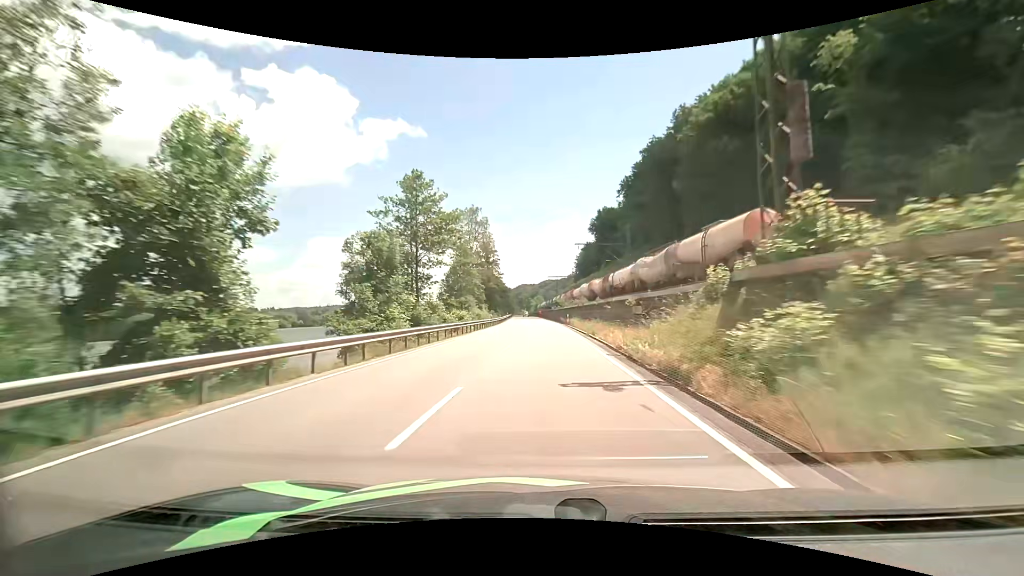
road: primary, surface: asphalt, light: Day
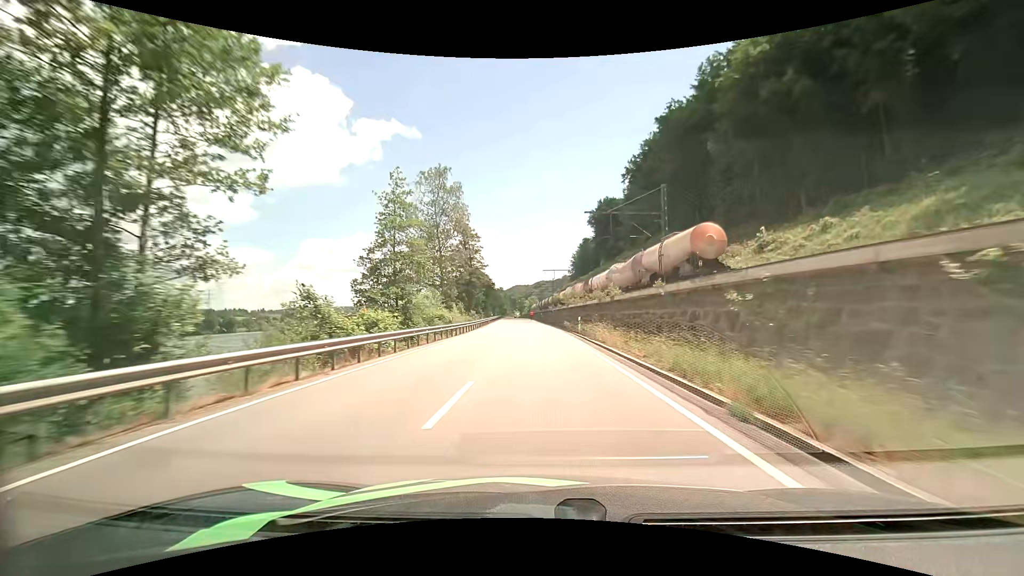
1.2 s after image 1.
(+0.2, +22.9) m; +1°
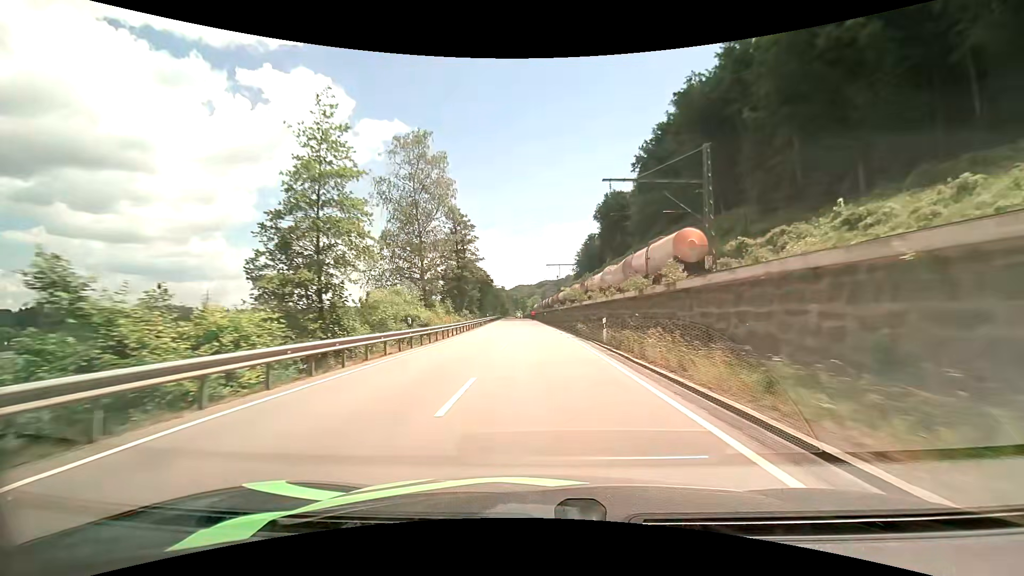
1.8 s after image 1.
(0.0, +11.4) m; 0°
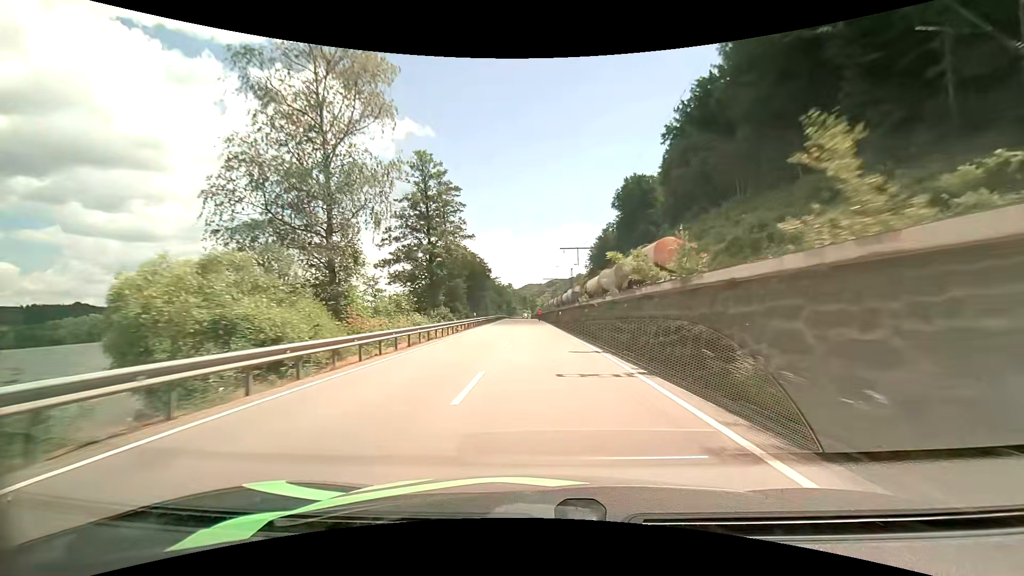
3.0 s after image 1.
(-0.3, +23.1) m; -1°
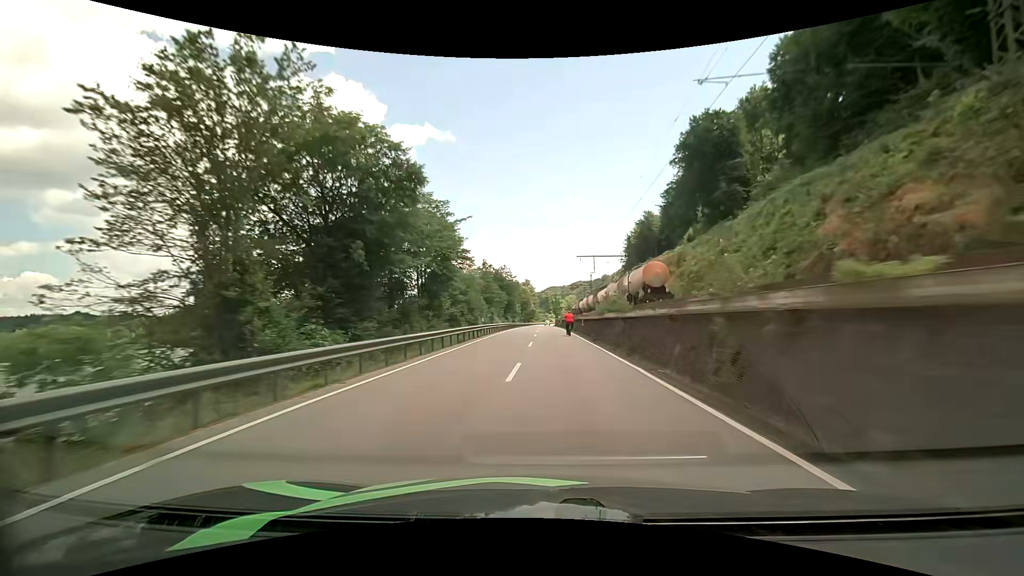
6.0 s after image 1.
(-1.2, +56.9) m; -2°
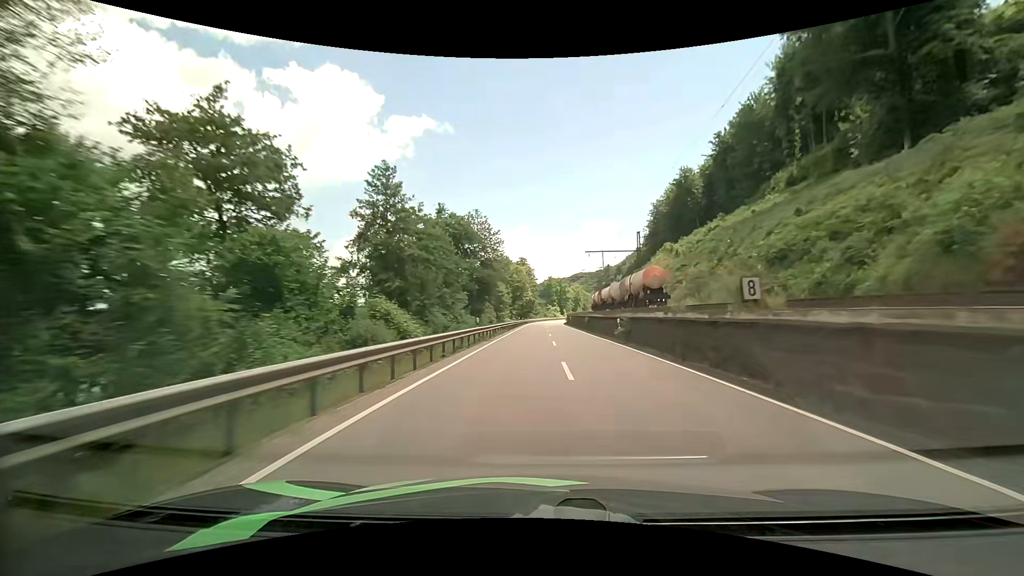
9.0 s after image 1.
(-0.9, +59.6) m; 0°
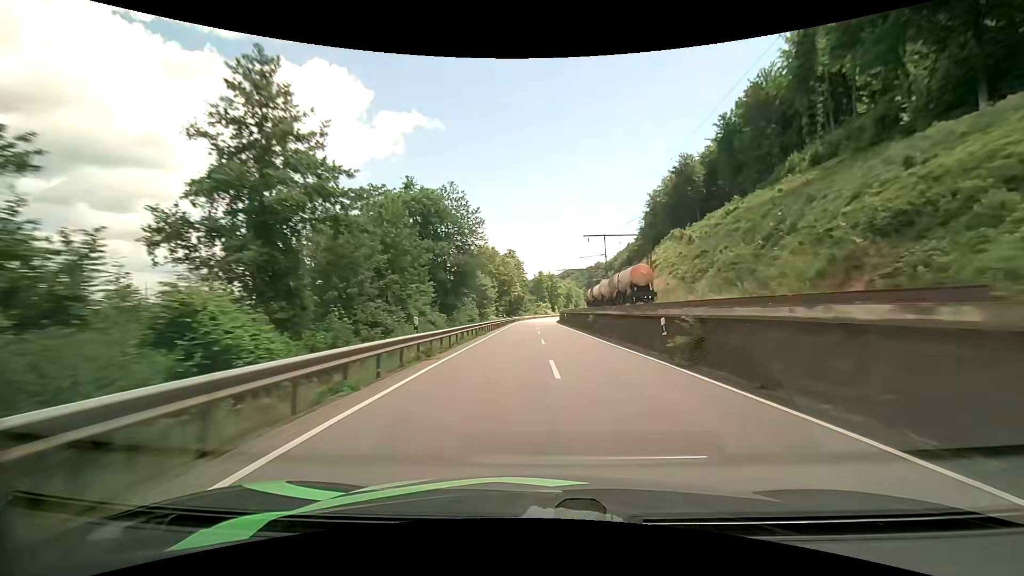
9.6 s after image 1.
(+0.1, +12.1) m; +1°
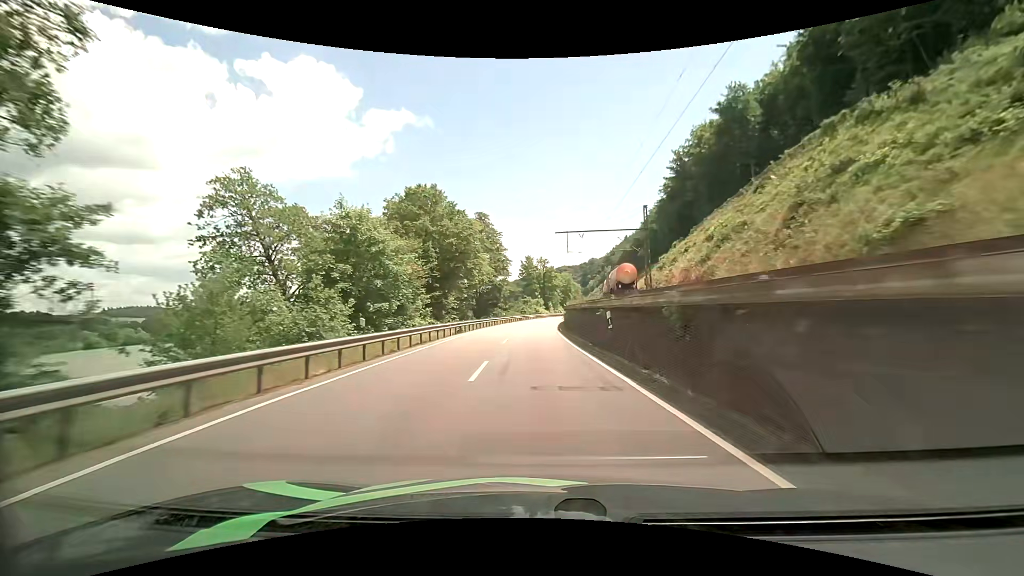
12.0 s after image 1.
(+1.0, +48.1) m; +1°
(0, +10) (0, +20) (0, +30) (0, +40) (0, +50) (+1, +60) (+2, +70) (+3, +80) (+4, +90) (+5, +100) m
